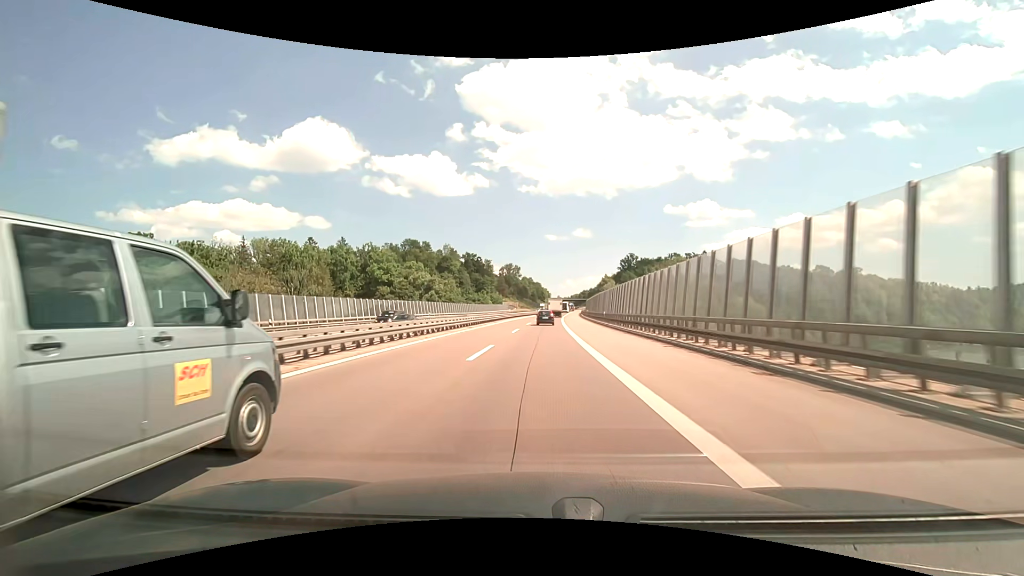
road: motorway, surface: asphalt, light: Day
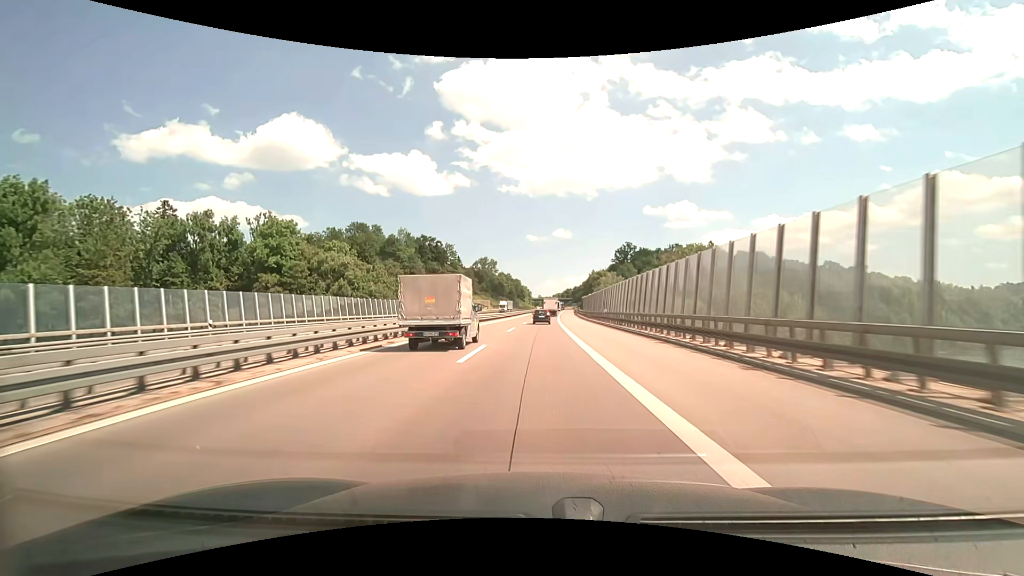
(+1.2, +54.9) m; +2°
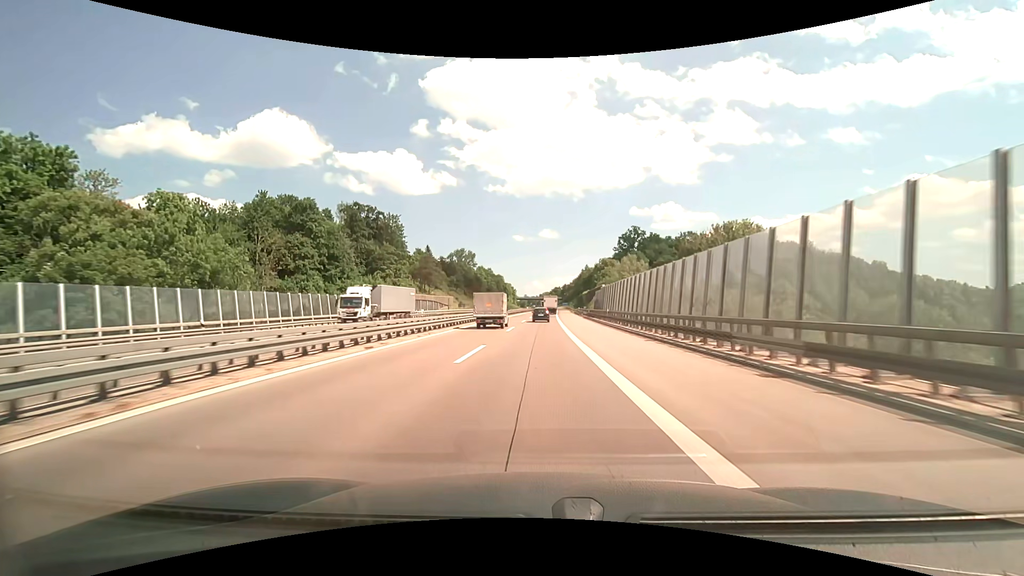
(+0.8, +53.9) m; +2°
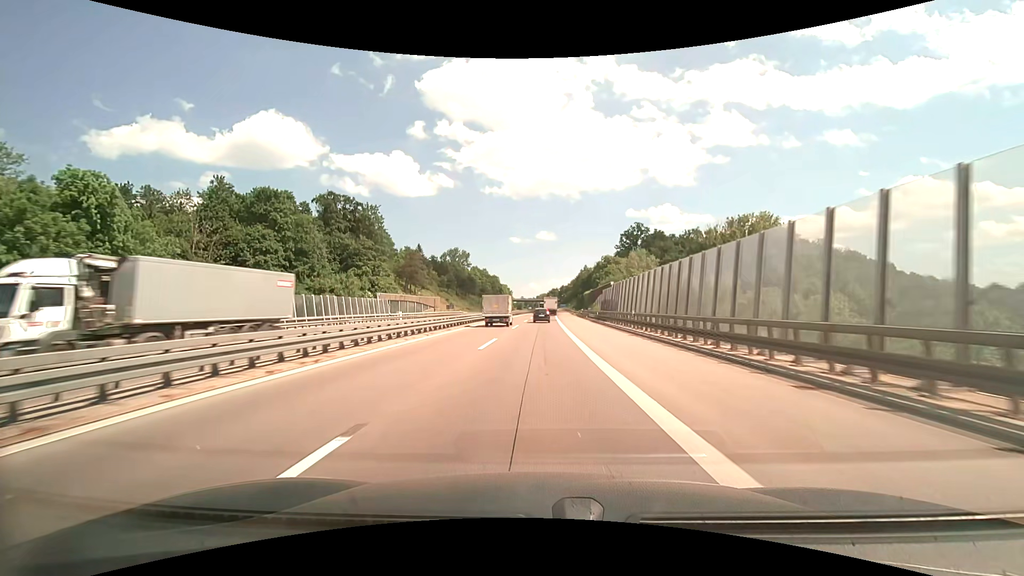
(+0.1, +13.3) m; 0°
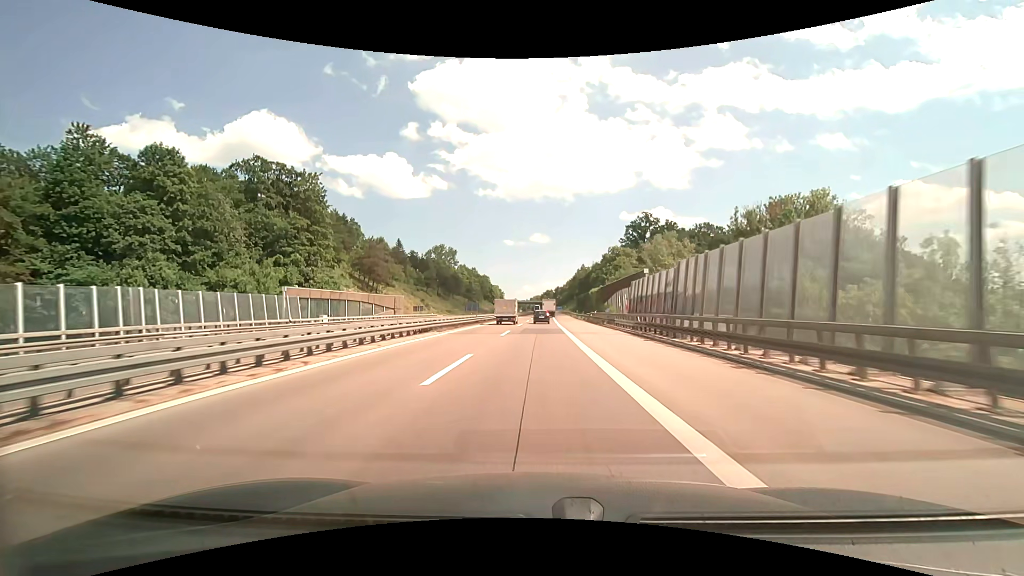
(+0.1, +26.4) m; +1°
(0, +10) (0, +20) (0, +30) (0, +40) (0, +50) (+1, +60) (+1, +70) (+1, +80) (+1, +90) (+1, +100) m
